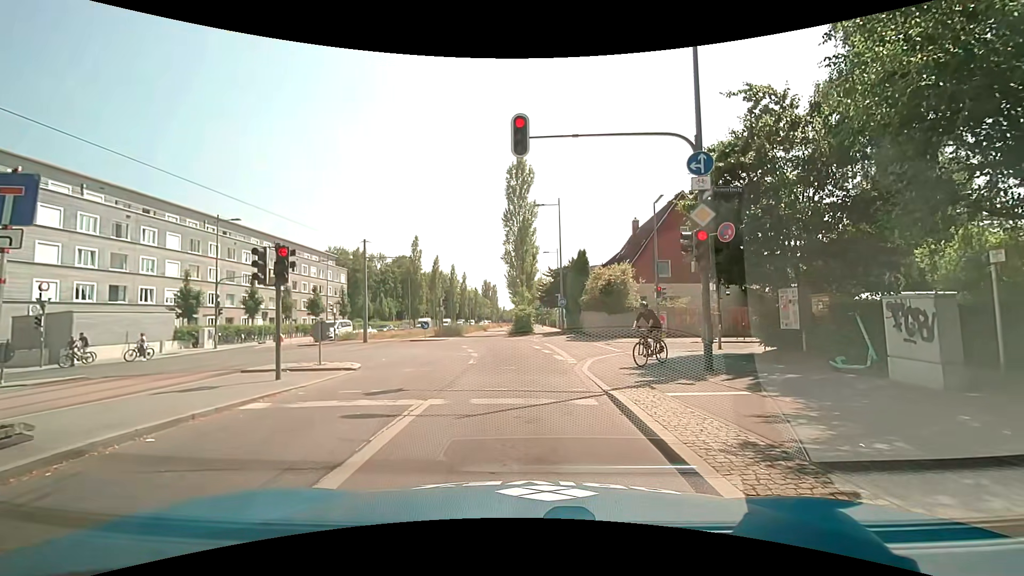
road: secondary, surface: asphalt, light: Day
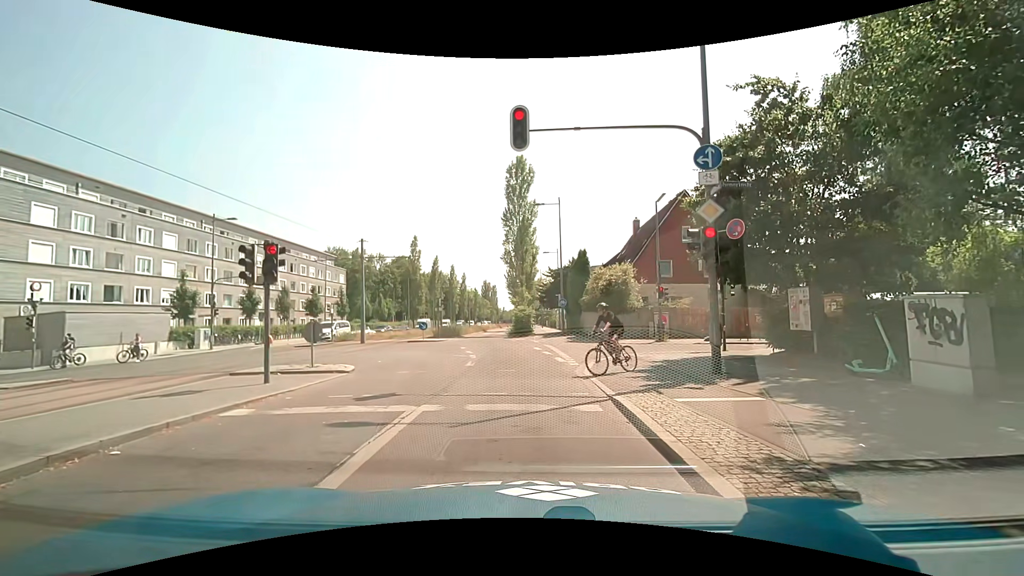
(0.0, +0.5) m; 0°
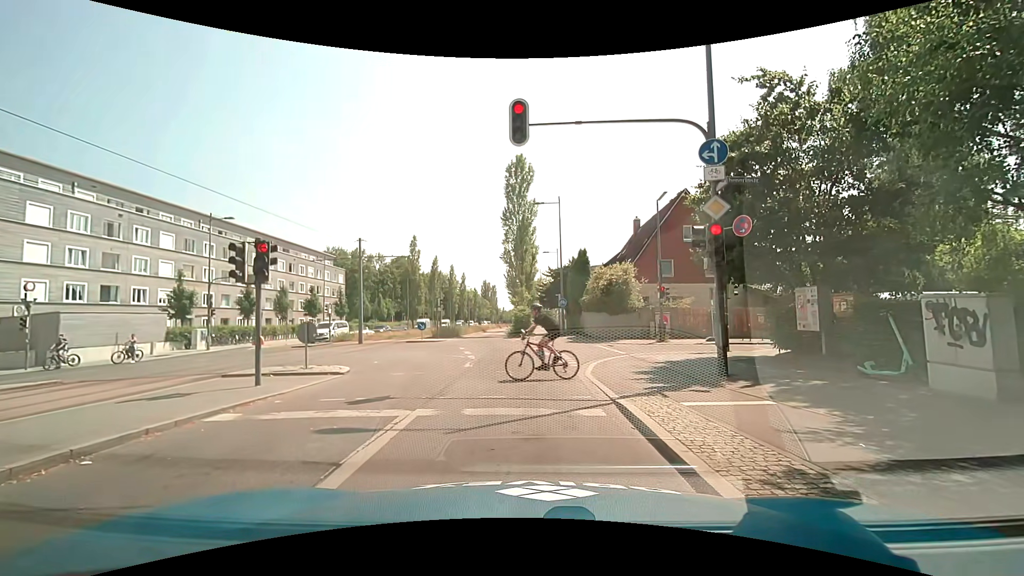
(0.0, +0.3) m; 0°
